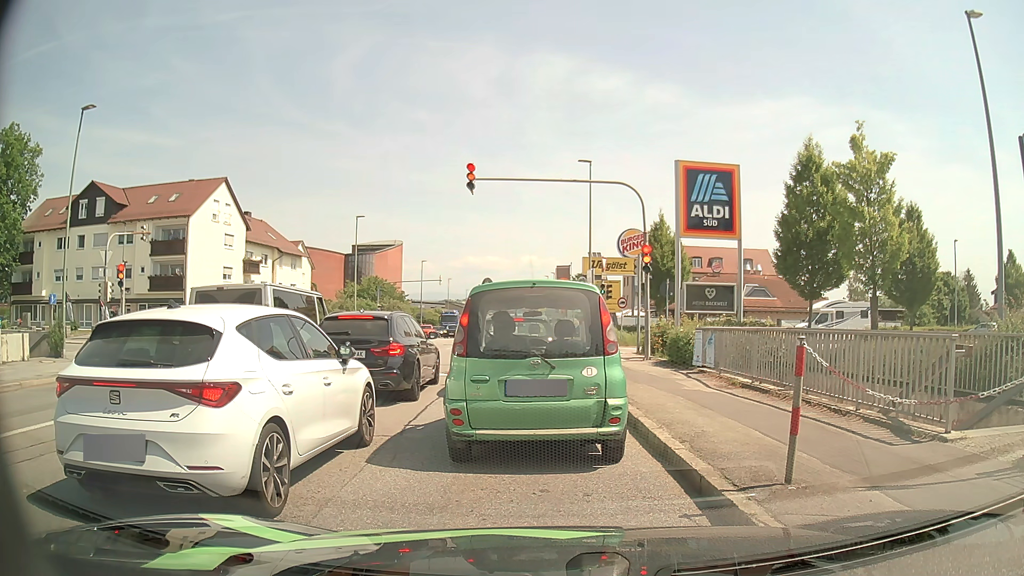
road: tertiary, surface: asphalt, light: Day
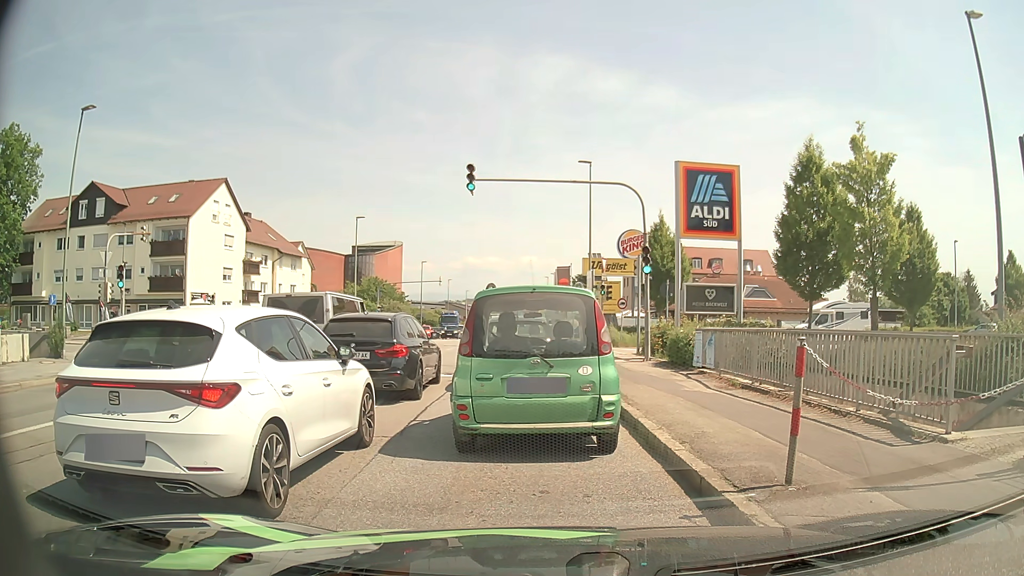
(0.0, 0.0) m; 0°
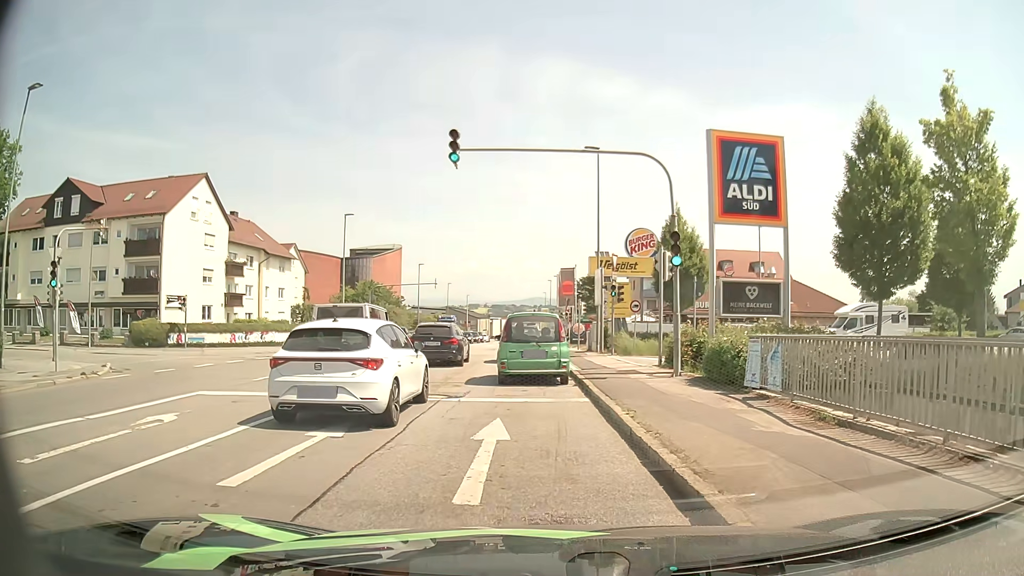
(0.0, +4.5) m; 0°
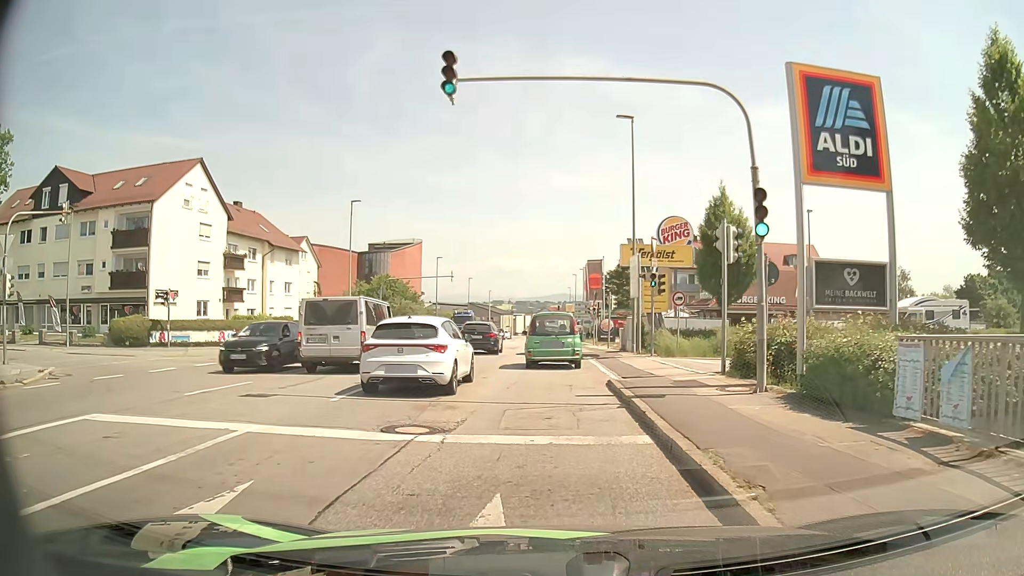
(-0.1, +4.9) m; -1°
(0, +10) (0, +20) (-1, +30) (-1, +40) (-1, +50) (-1, +60) (-1, +70) (-1, +80) (-1, +90) (-1, +100) m
